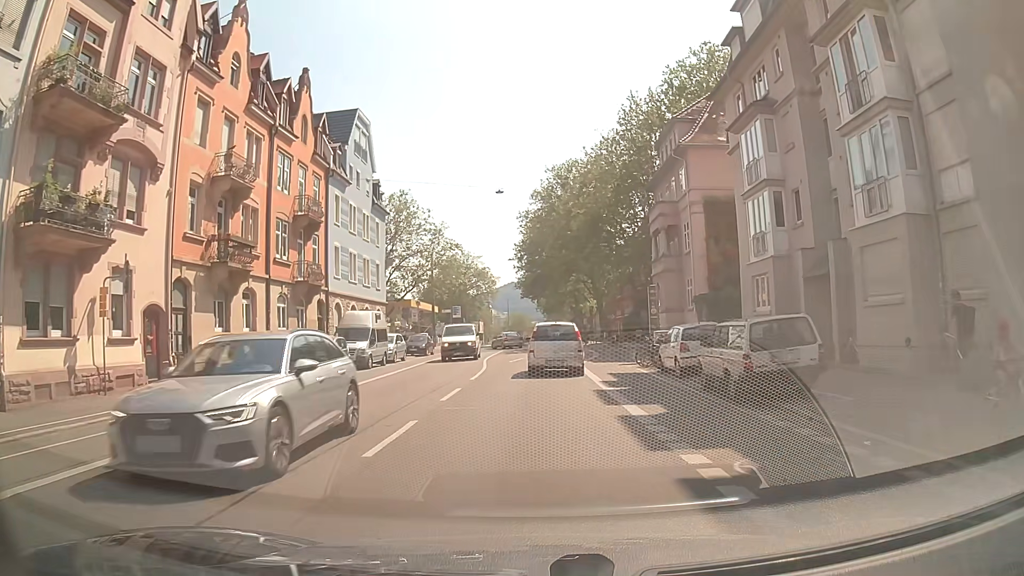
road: secondary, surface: asphalt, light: Day
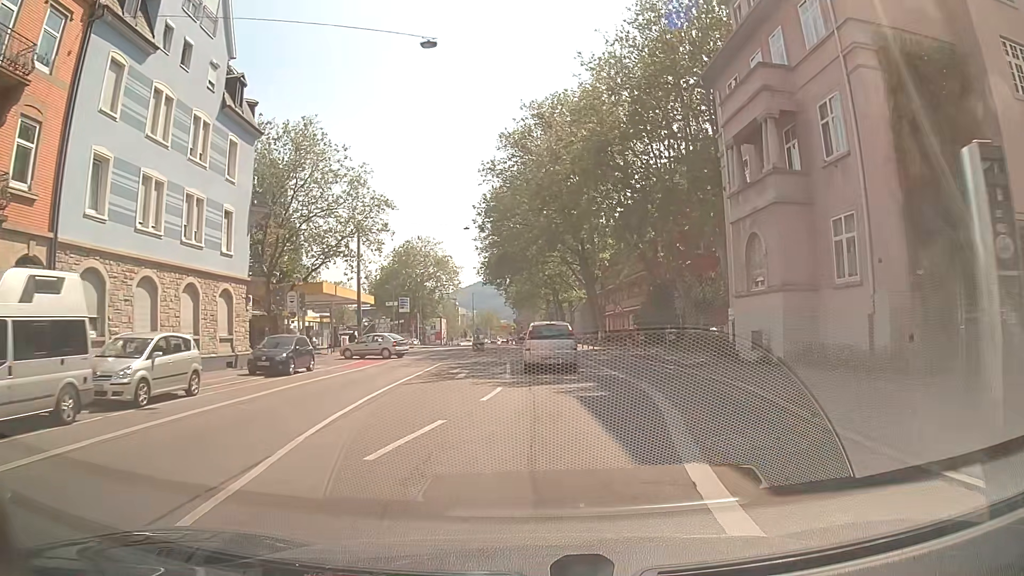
(0.0, +23.5) m; +1°
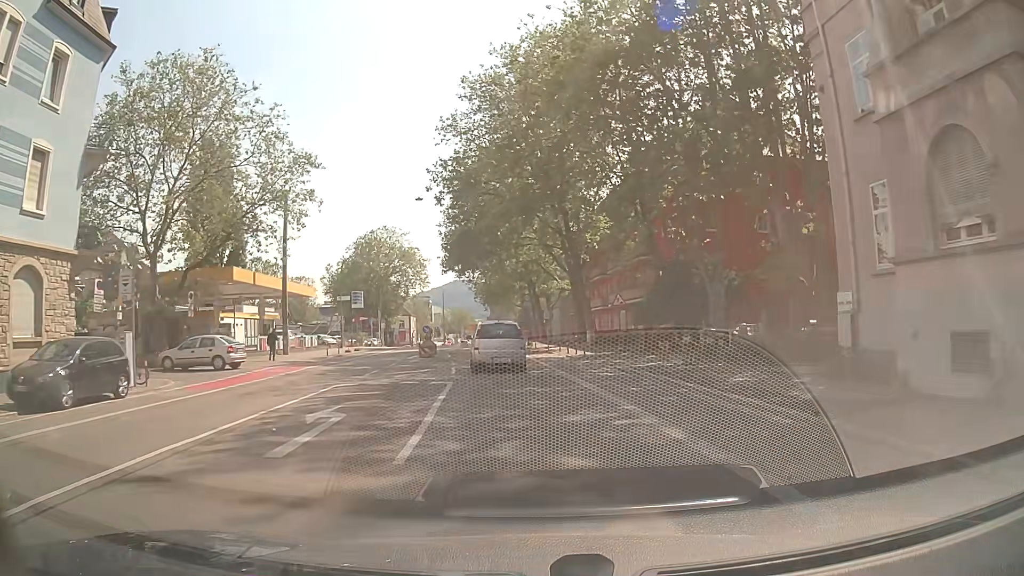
(+0.4, +12.3) m; +3°
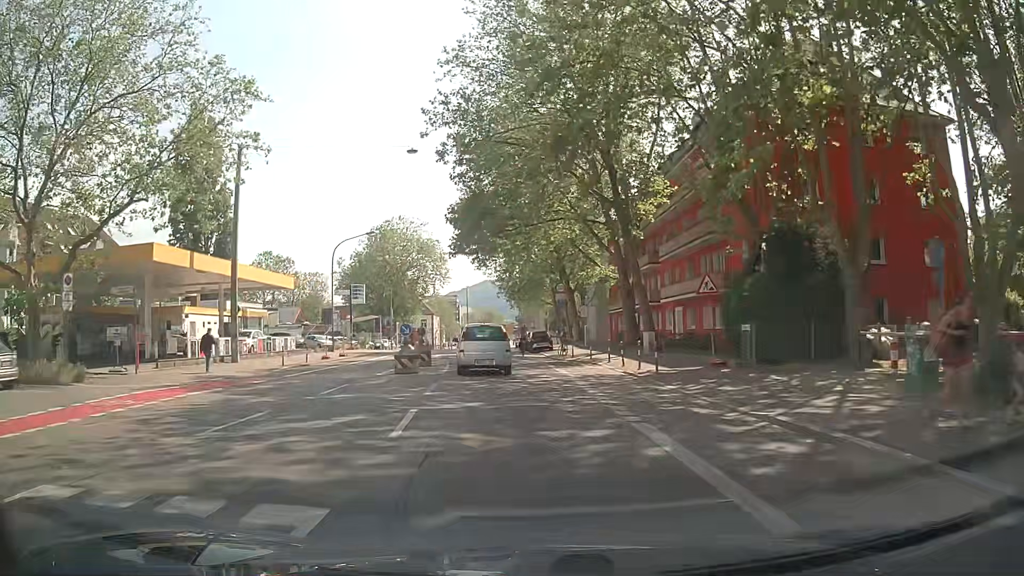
(-0.3, +12.3) m; -3°
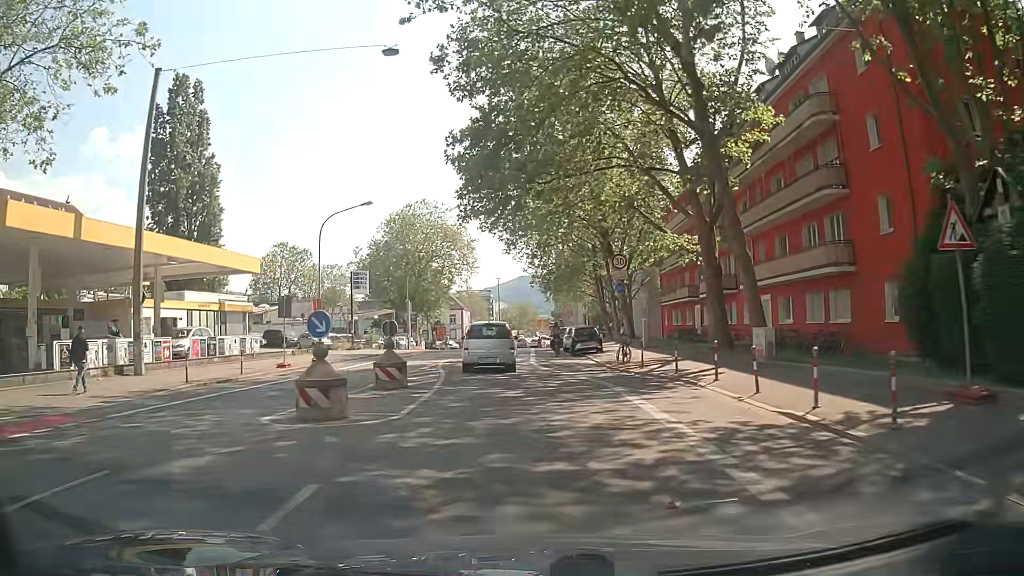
(-0.2, +11.9) m; -3°
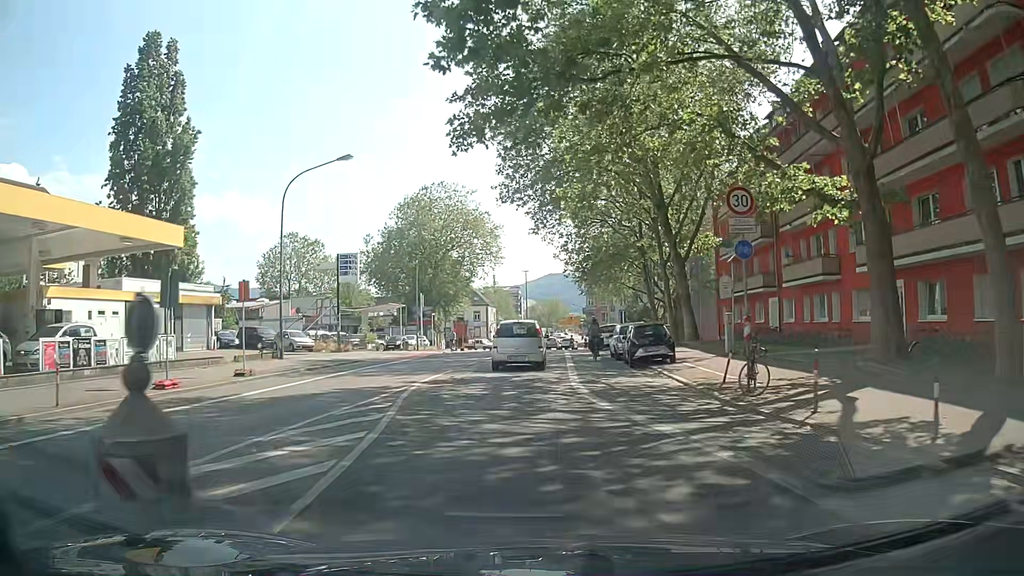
(-0.3, +11.6) m; -4°
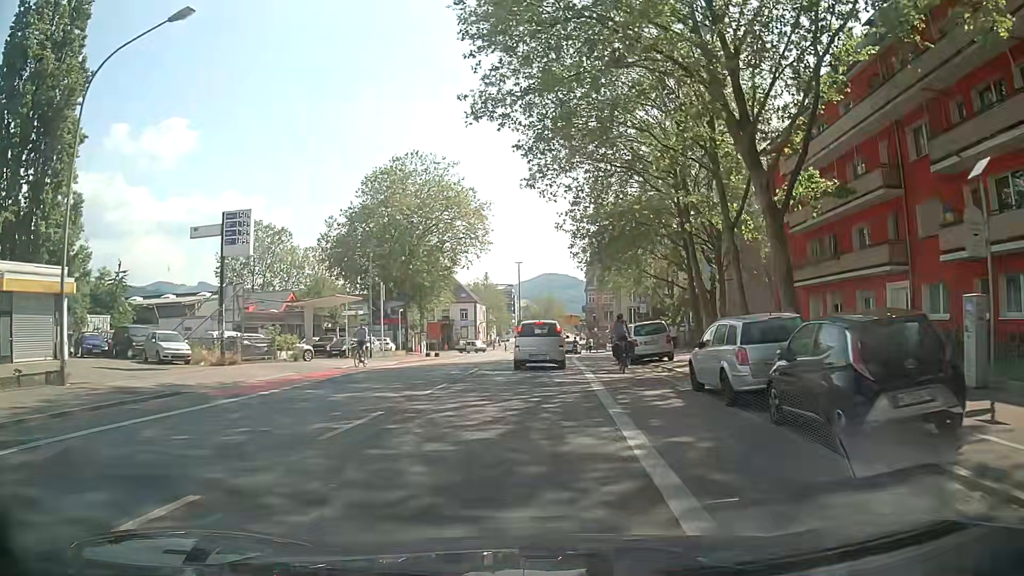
(+0.3, +16.5) m; +3°
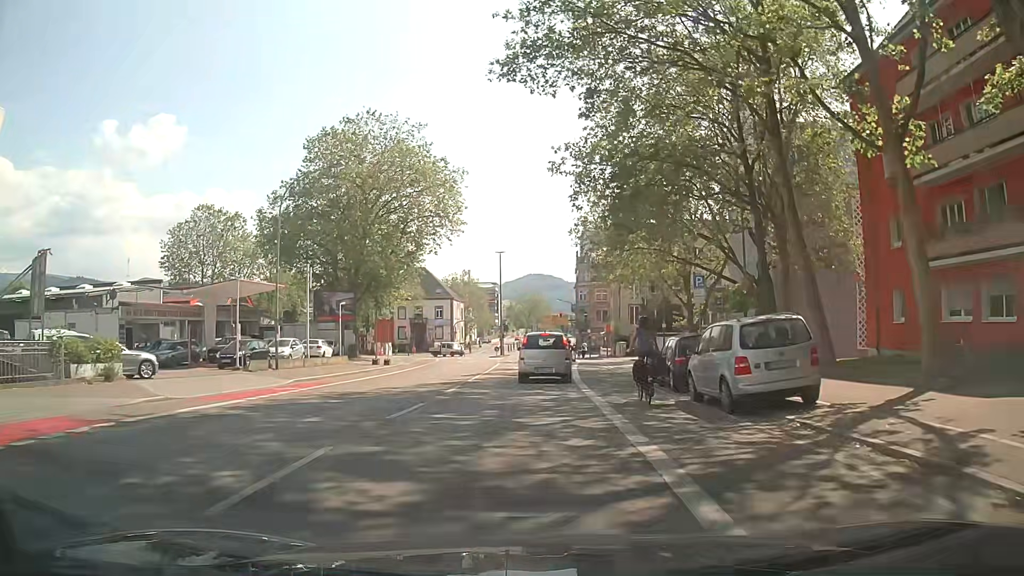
(-0.2, +15.1) m; 0°
